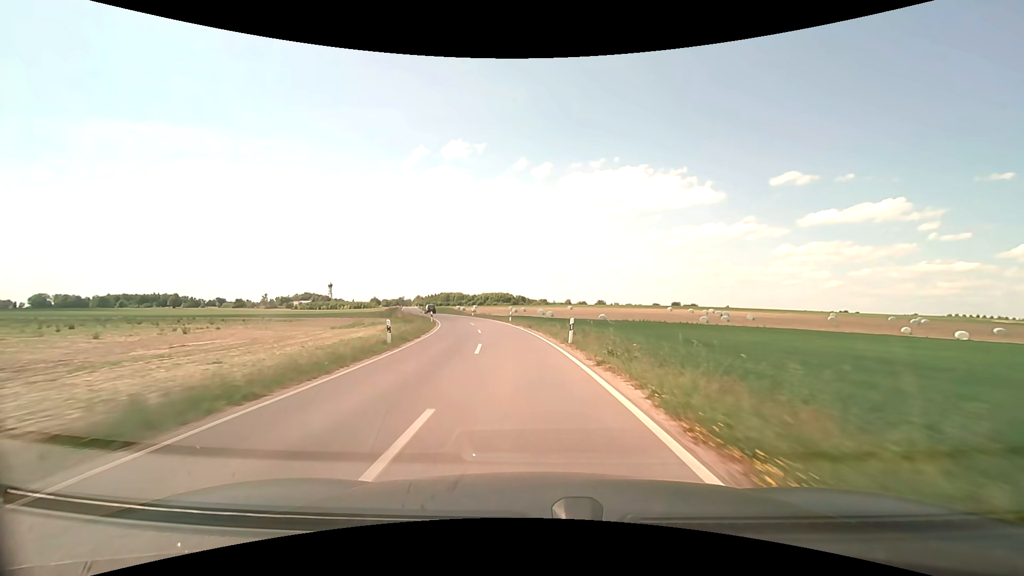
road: unclassified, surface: asphalt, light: Day
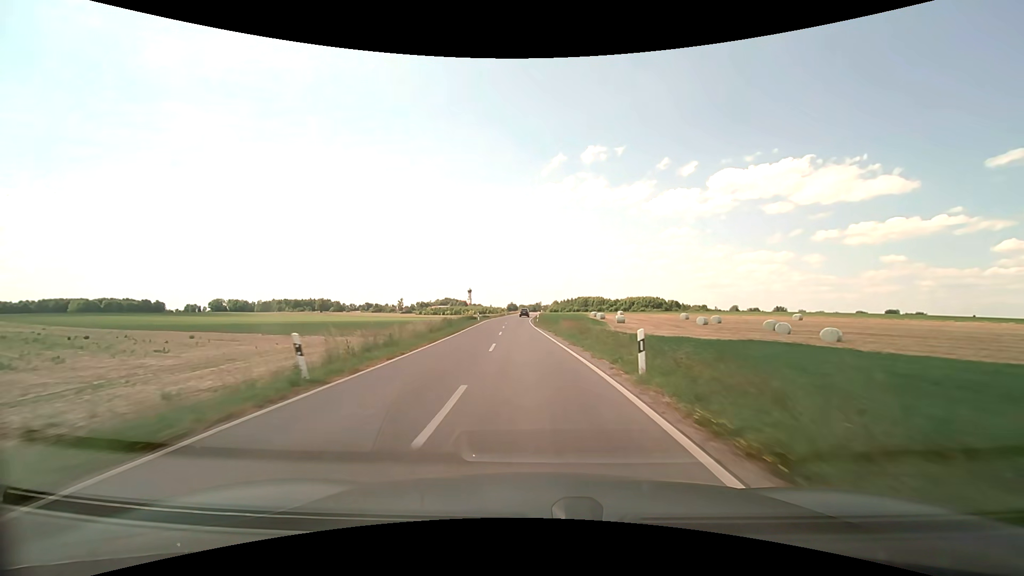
(-7.7, +58.0) m; -16°
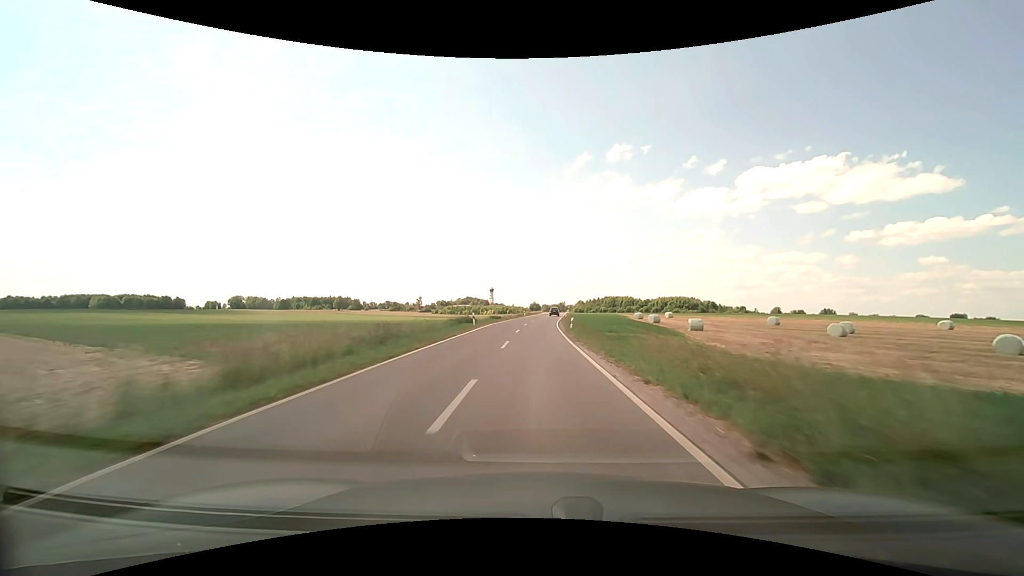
(-0.8, +23.8) m; -3°
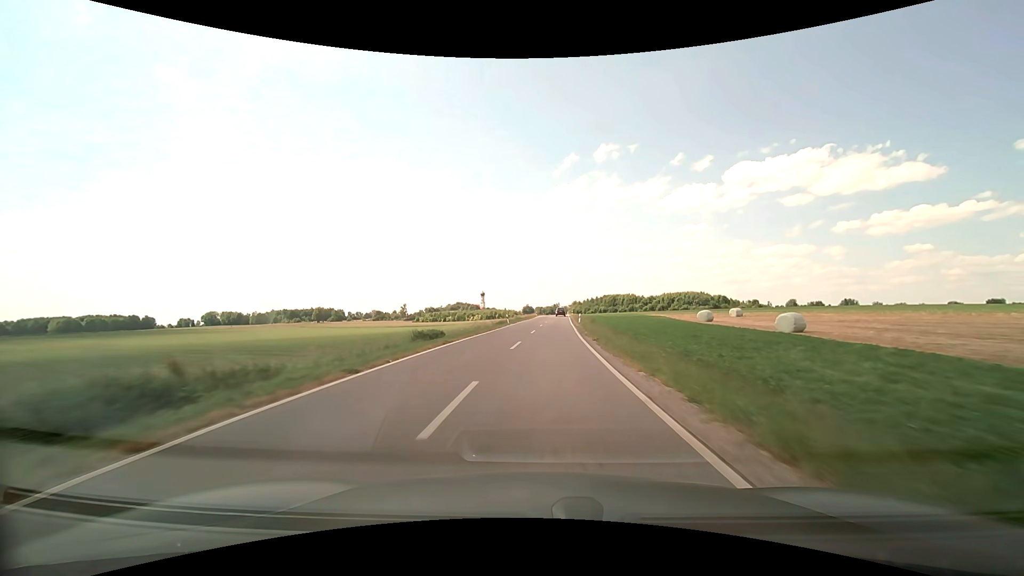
(+0.1, +36.6) m; +1°
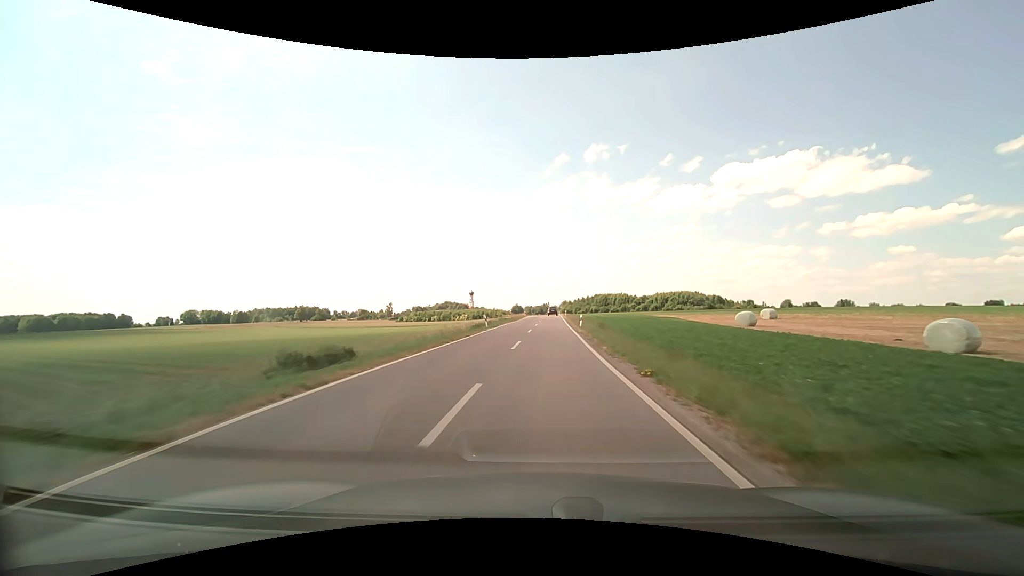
(+0.1, +12.3) m; +1°
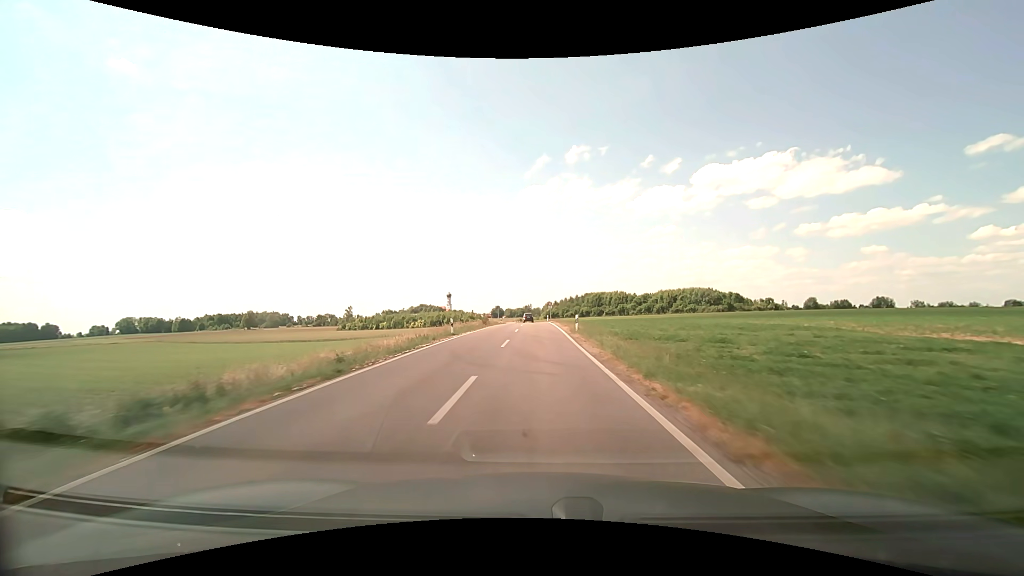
(+1.9, +59.3) m; +2°
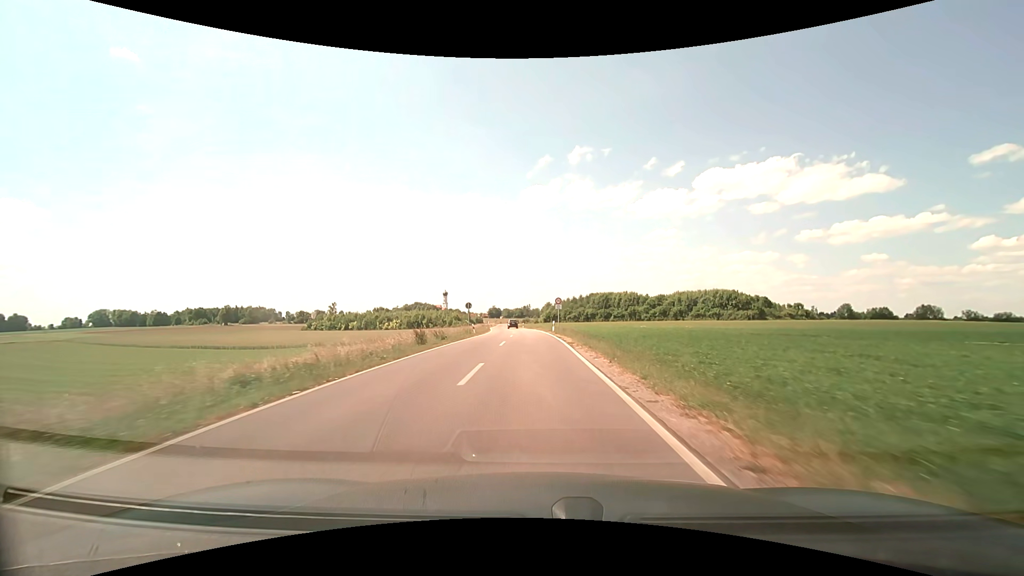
(0.0, +32.7) m; 0°
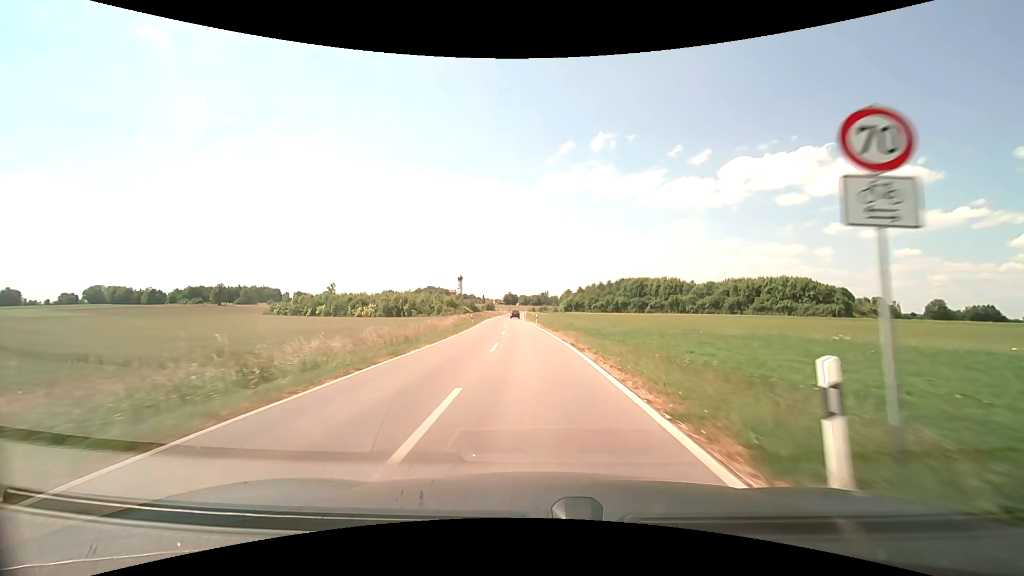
(-0.5, +41.0) m; -2°
(0, +10) (0, +20) (-1, +30) (-1, +40) (-2, +50) (-3, +60) (-3, +70) (-4, +80) (-4, +90) (-4, +100) m
